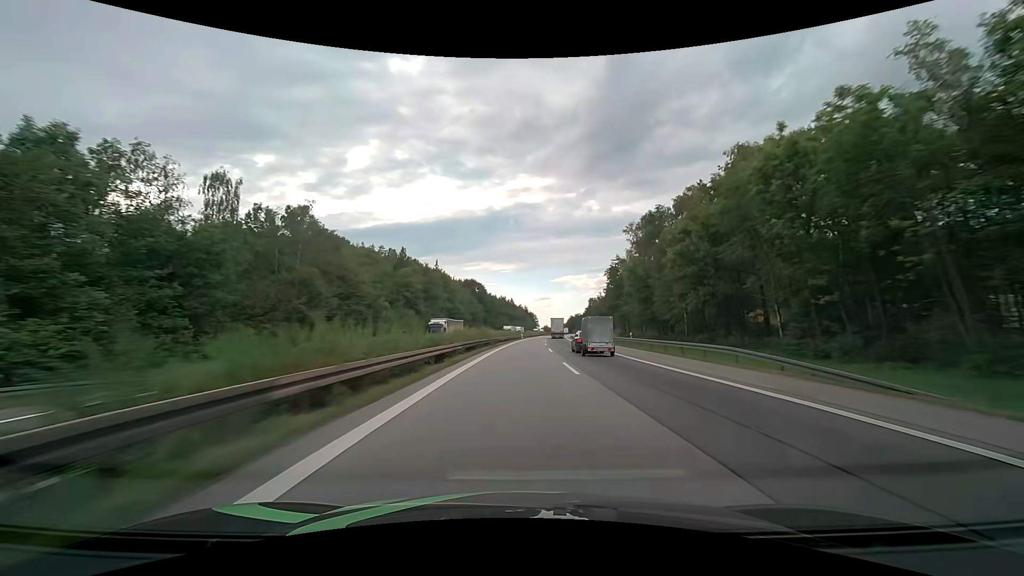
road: motorway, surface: asphalt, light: Day
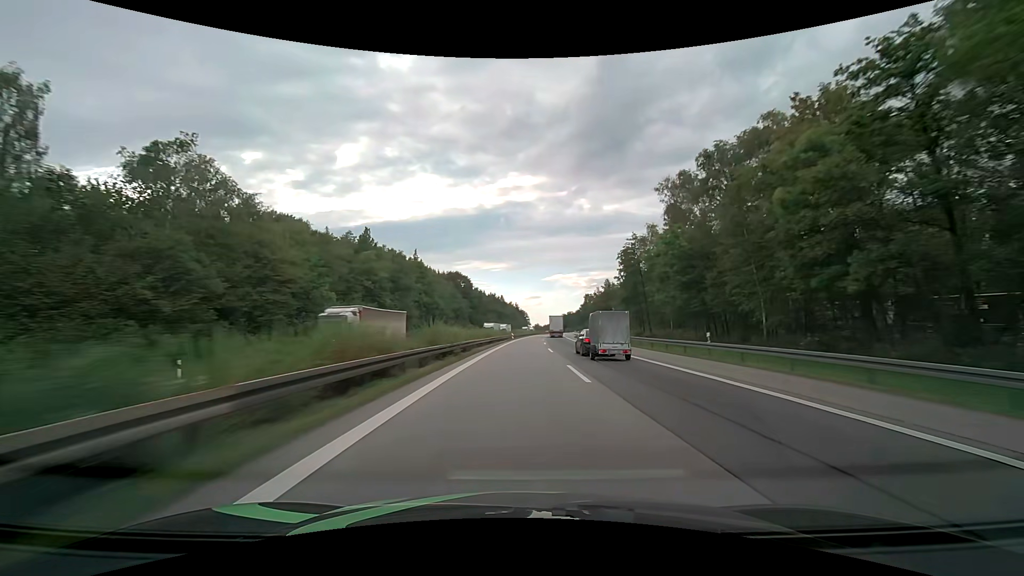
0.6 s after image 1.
(+0.2, +21.0) m; +1°
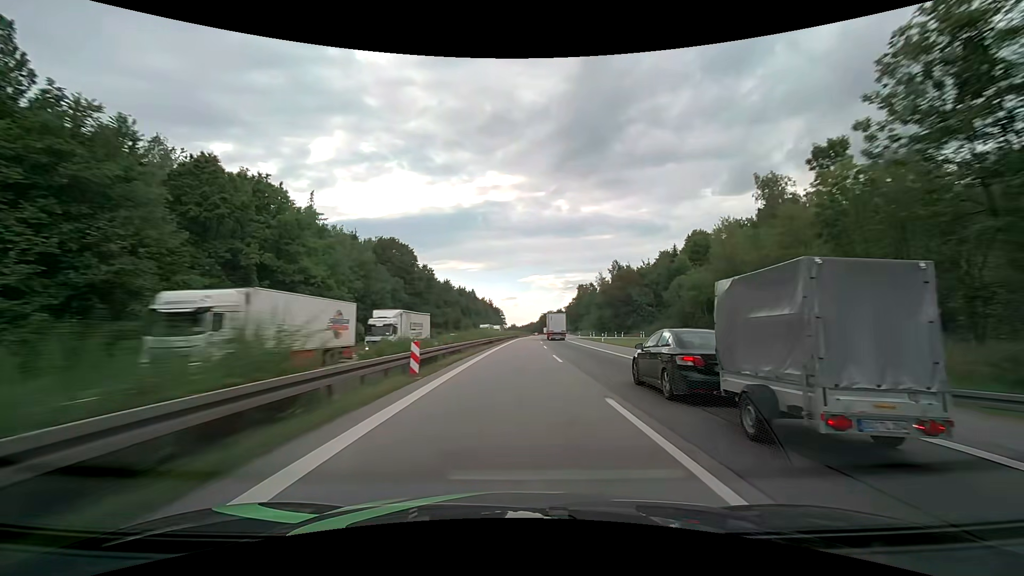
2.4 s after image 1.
(+1.5, +63.9) m; +3°
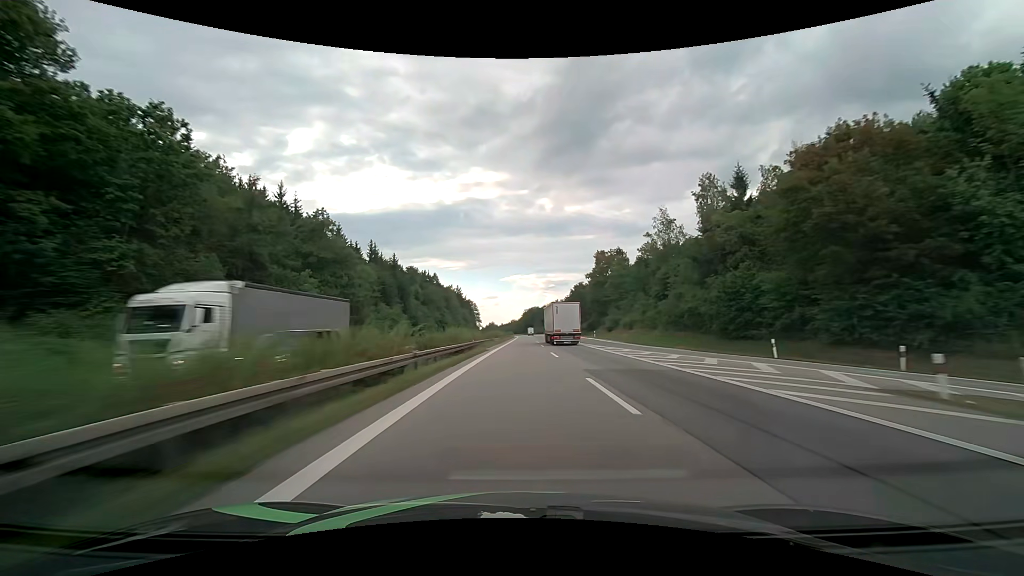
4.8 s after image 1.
(+2.0, +86.9) m; +2°
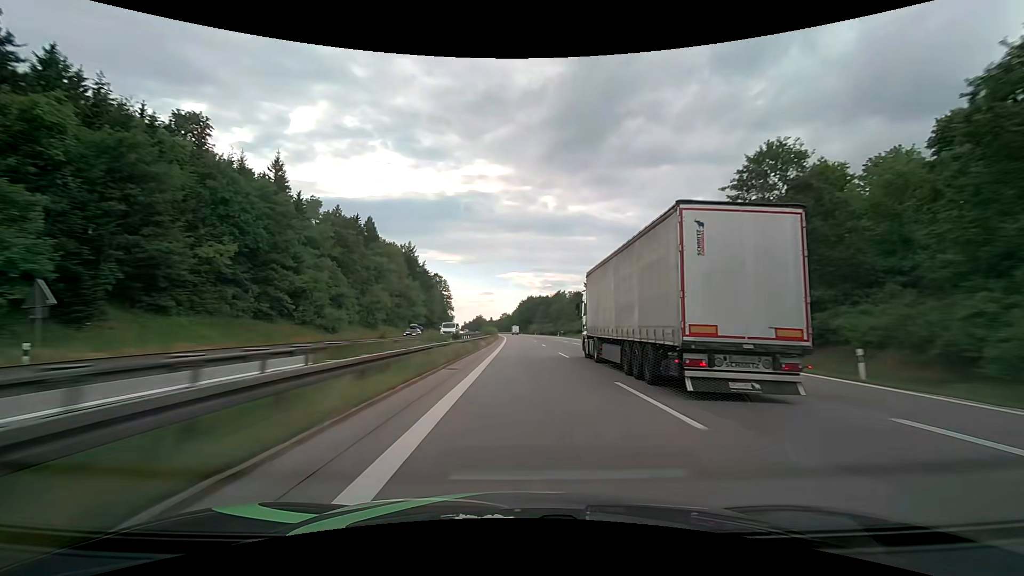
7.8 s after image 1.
(+0.6, +110.2) m; +1°
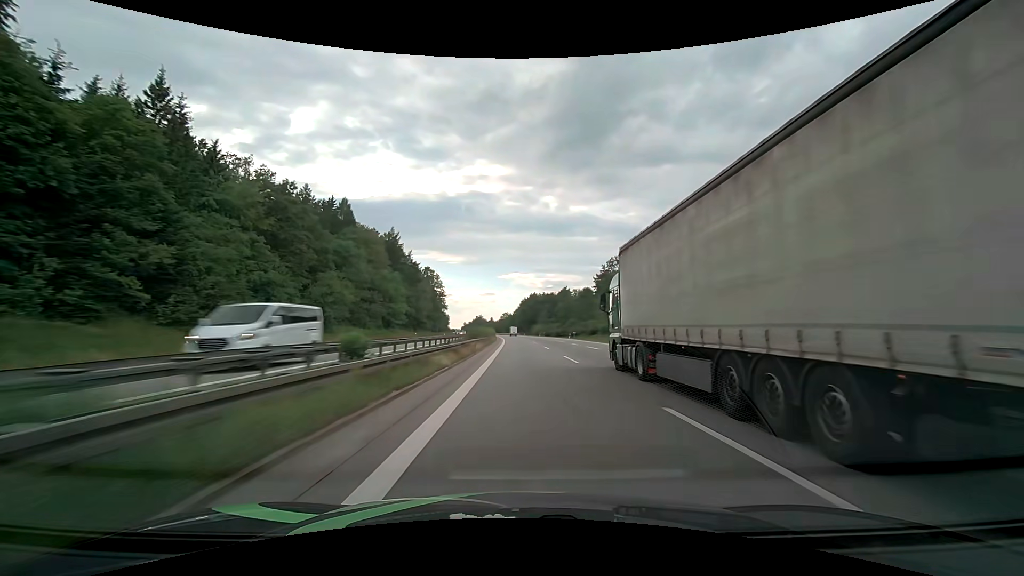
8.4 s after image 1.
(0.0, +22.2) m; 0°
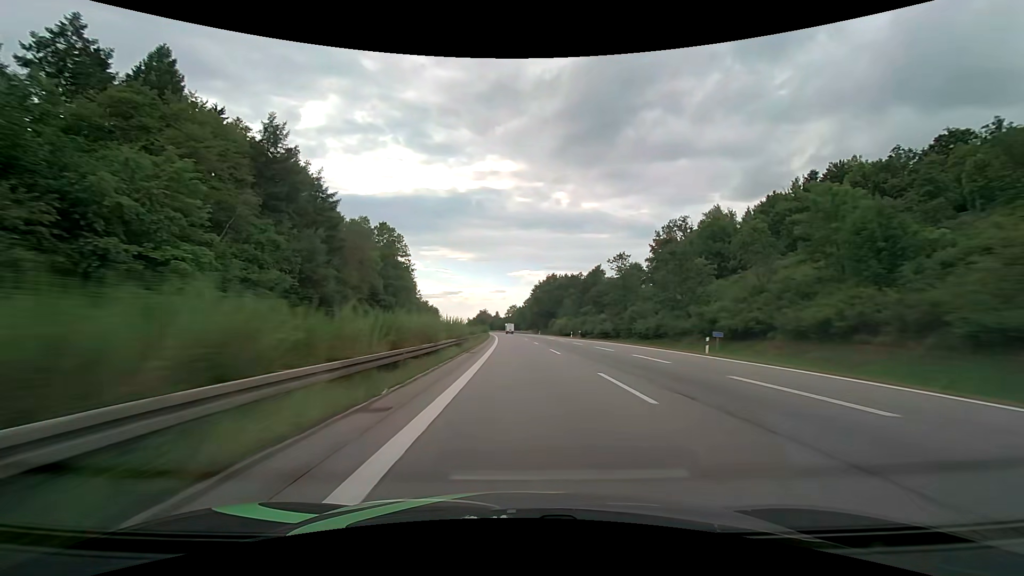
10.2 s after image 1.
(-0.4, +66.8) m; -1°
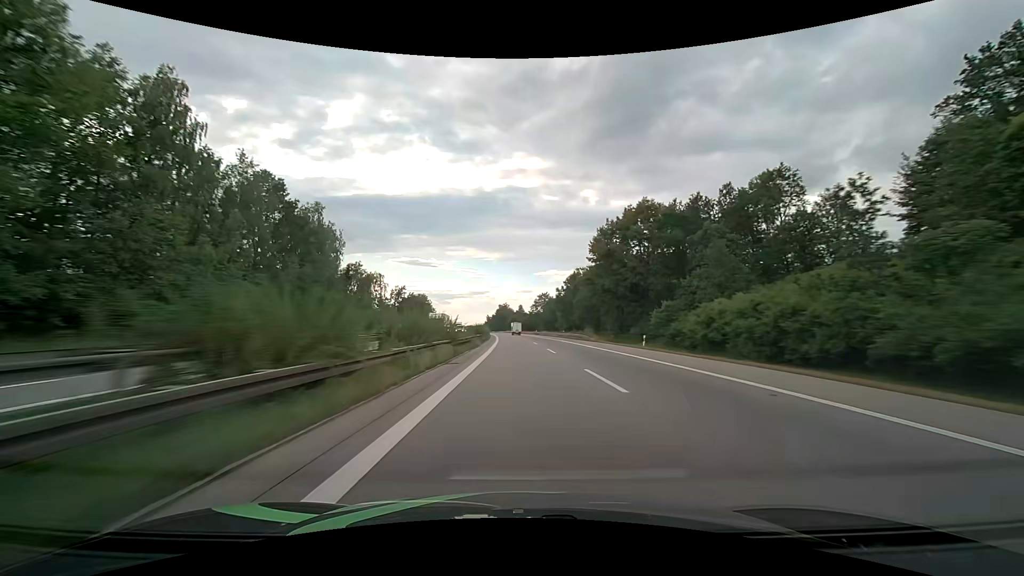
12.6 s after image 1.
(-2.2, +89.1) m; -3°
(0, +10) (0, +20) (0, +30) (-1, +40) (-1, +50) (-1, +60) (-1, +70) (-2, +80) (-2, +90) (-3, +100) m
